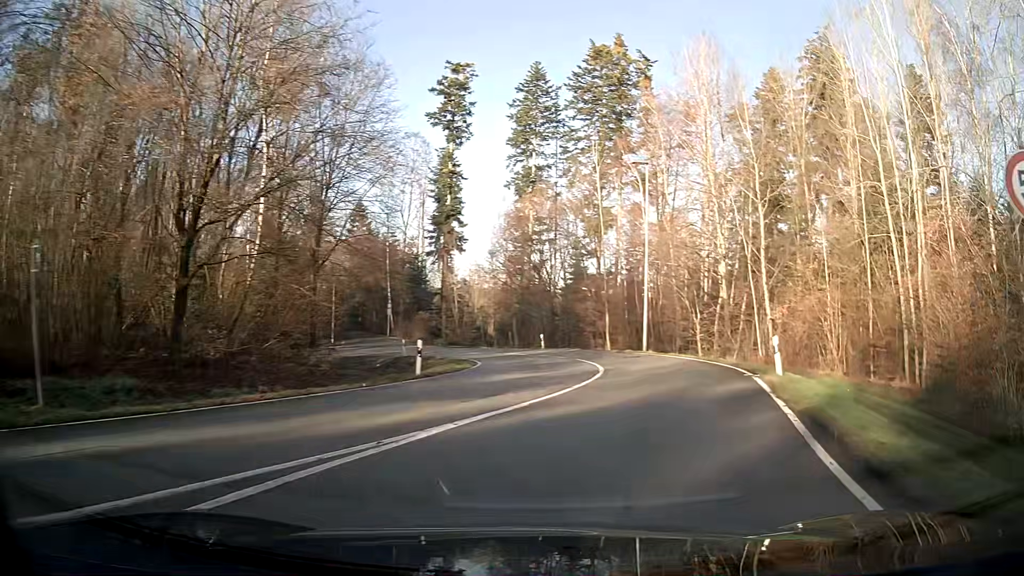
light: Day
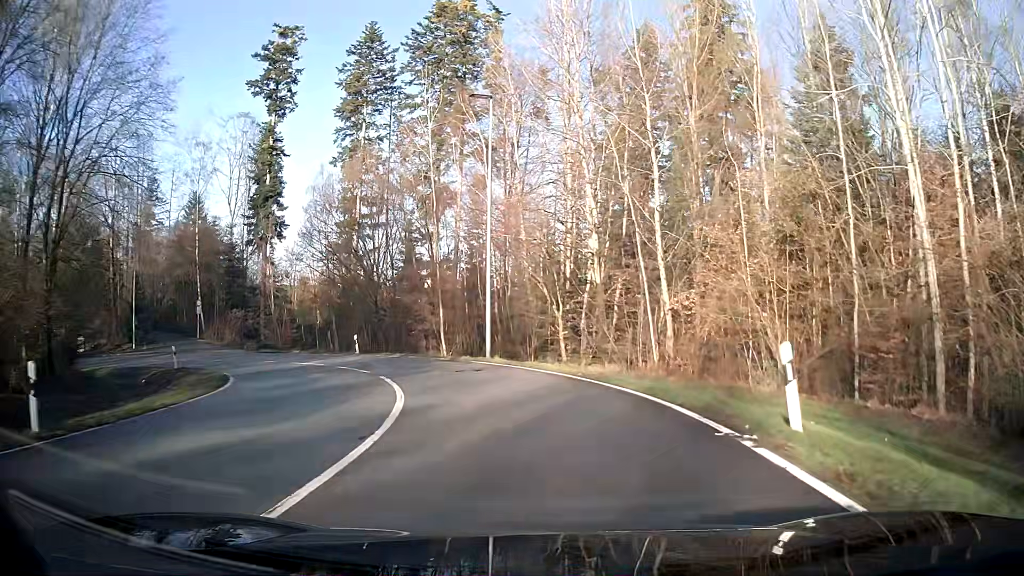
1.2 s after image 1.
(+1.1, +10.6) m; +8°
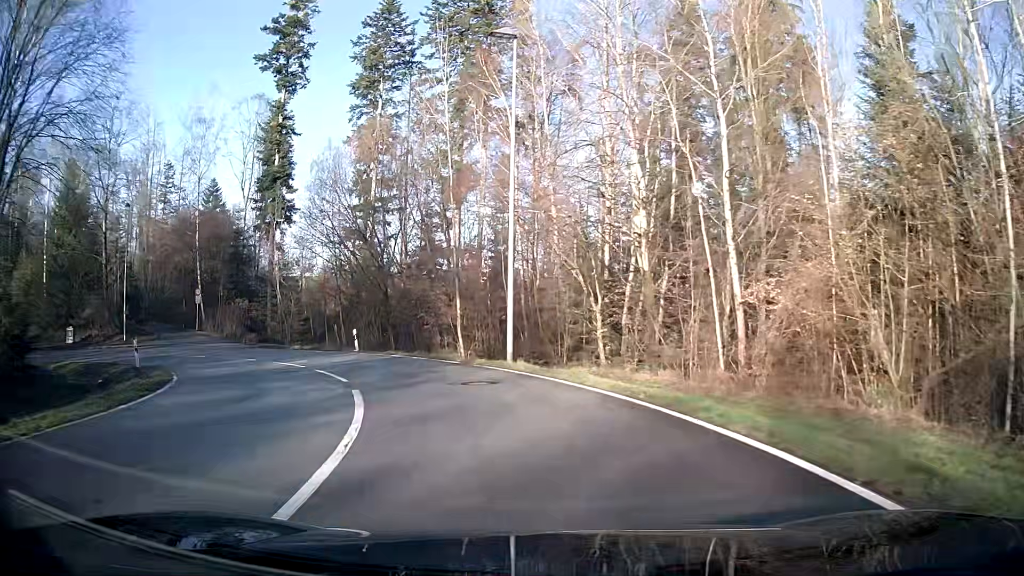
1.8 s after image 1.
(-0.1, +5.5) m; -4°
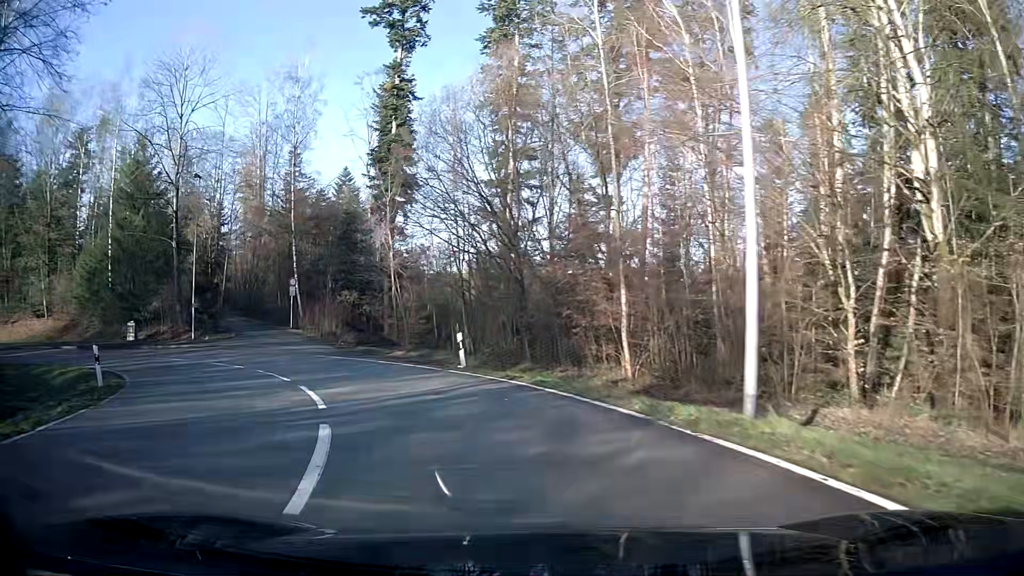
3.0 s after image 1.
(-1.2, +10.7) m; -13°
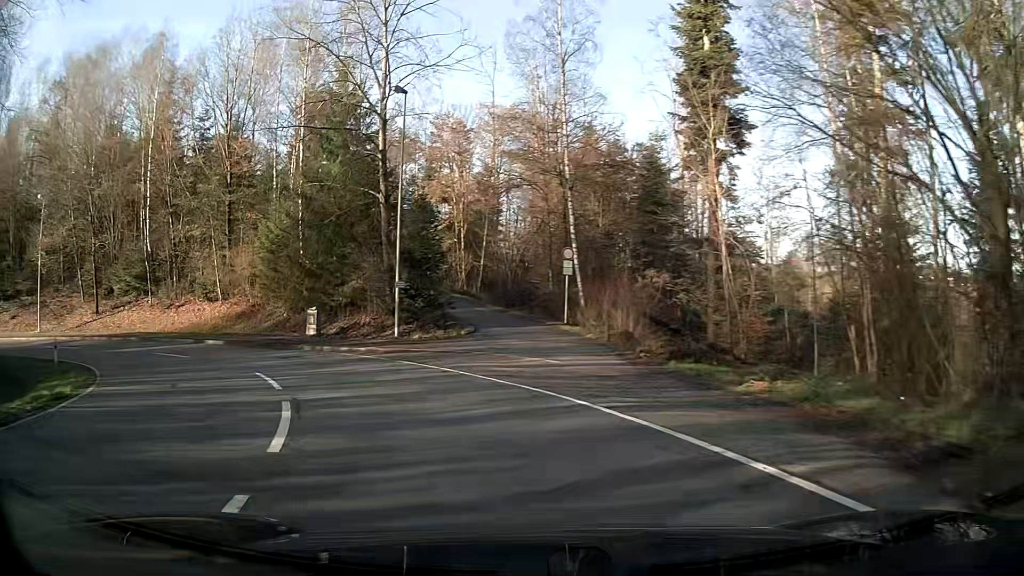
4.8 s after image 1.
(-3.5, +16.1) m; -27°
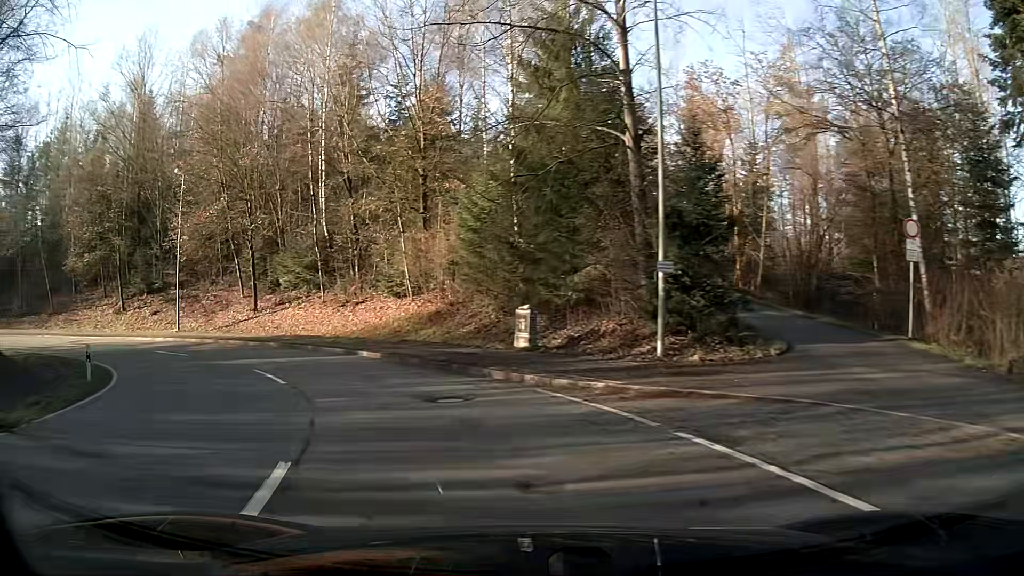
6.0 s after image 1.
(-2.2, +11.2) m; -22°
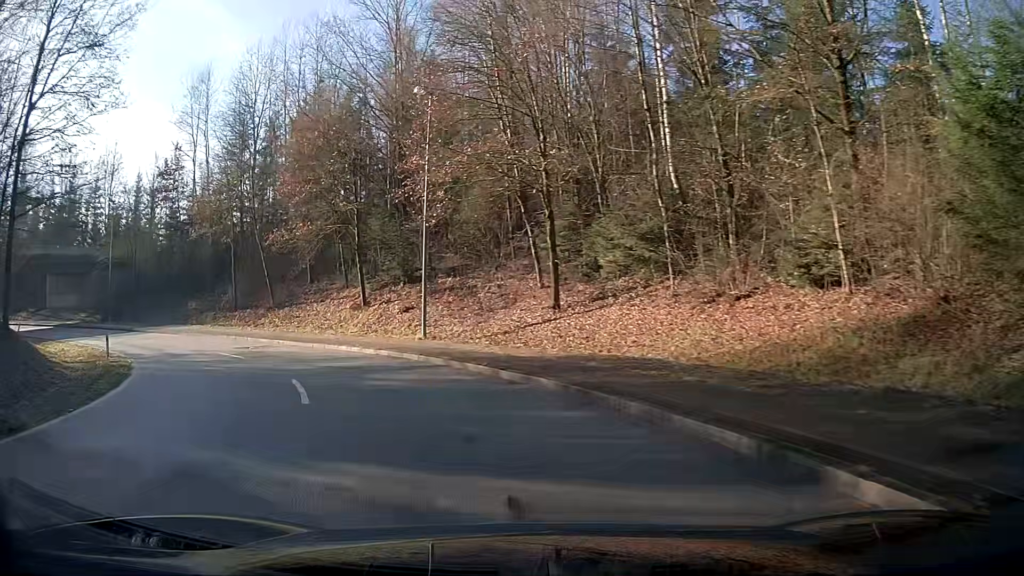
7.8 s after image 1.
(-4.7, +16.8) m; -30°
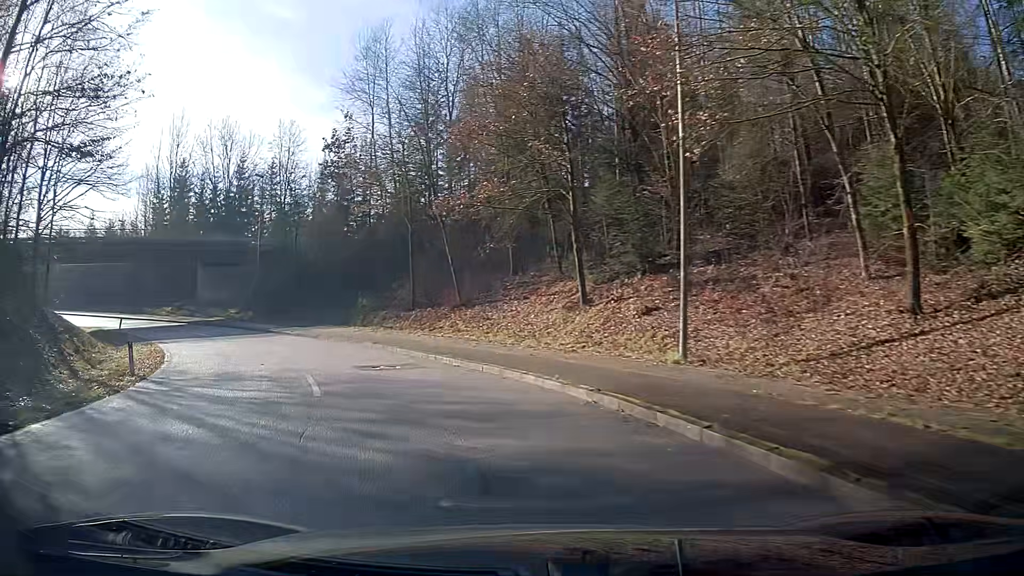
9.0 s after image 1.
(-1.8, +12.0) m; -17°
